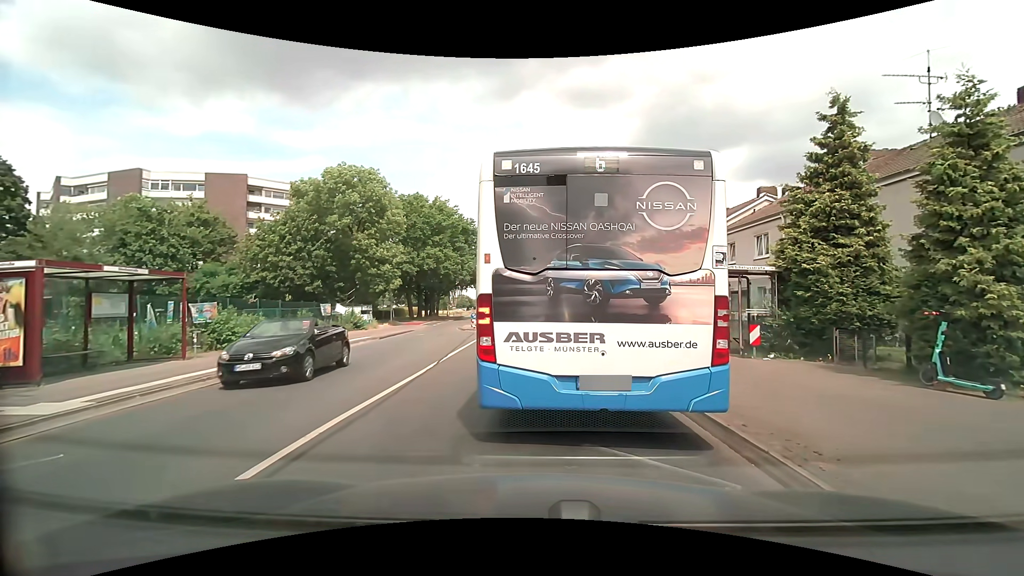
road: tertiary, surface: asphalt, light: Day
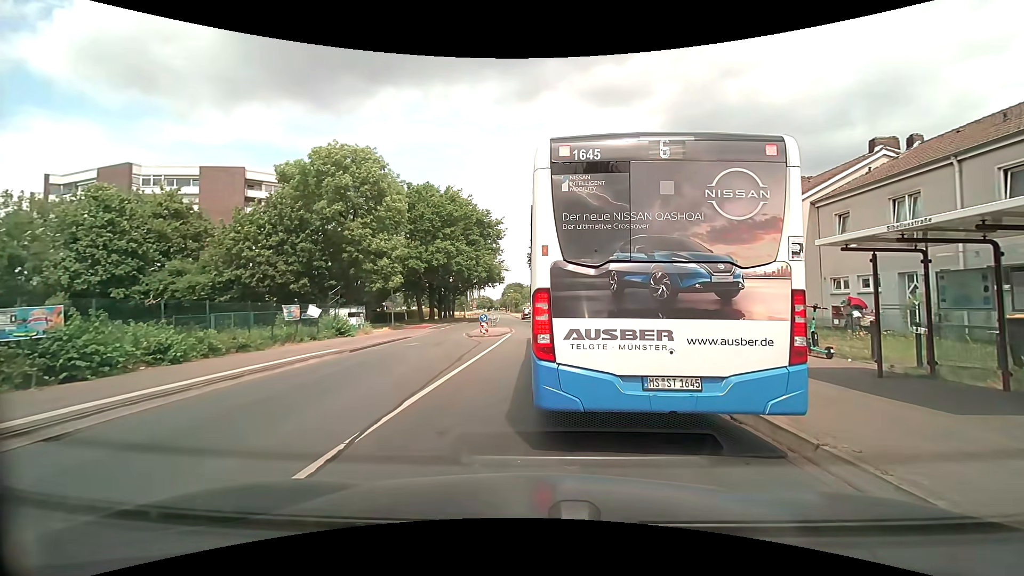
(-0.2, +8.0) m; -1°
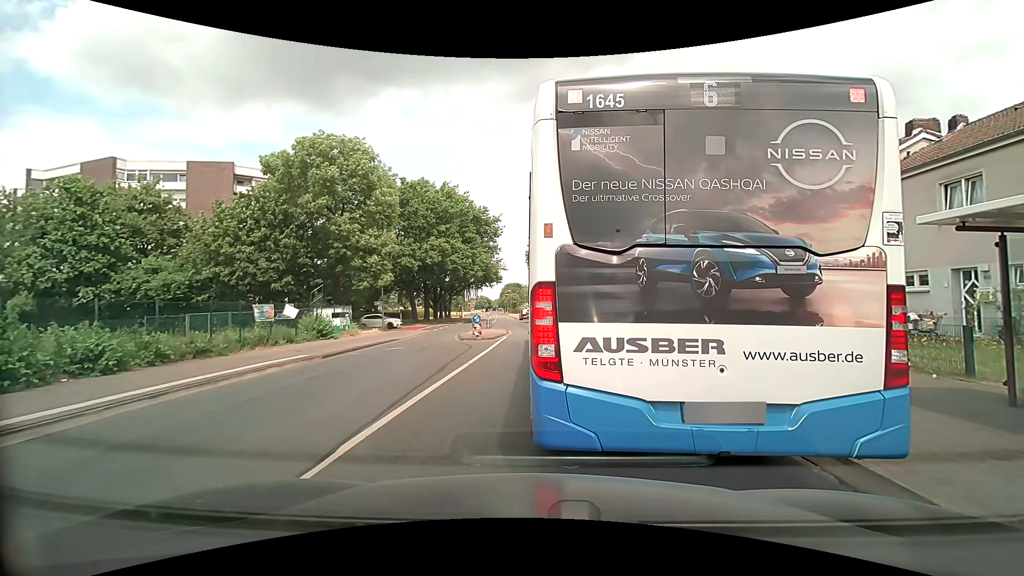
(0.0, +2.2) m; 0°
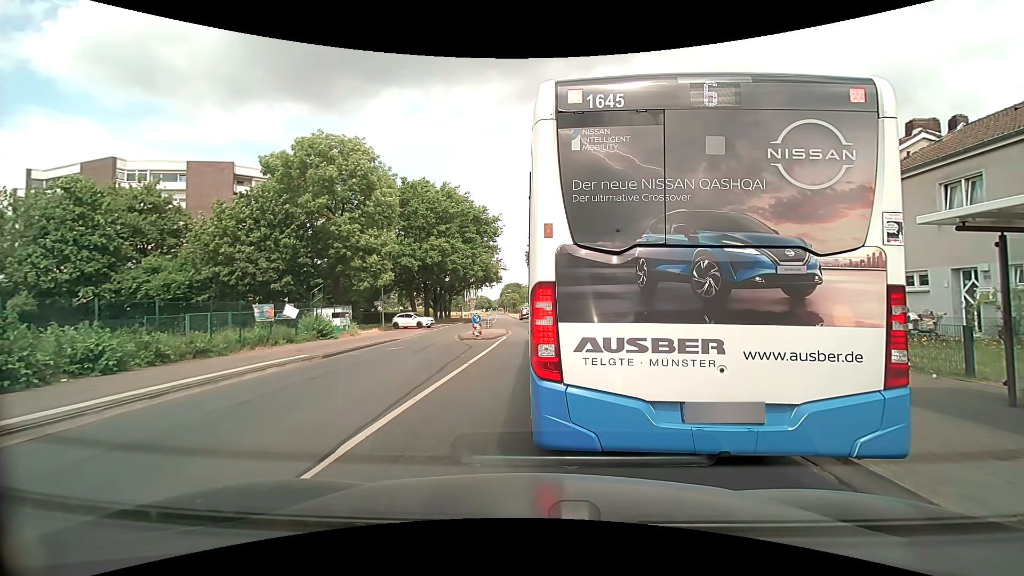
(0.0, 0.0) m; 0°
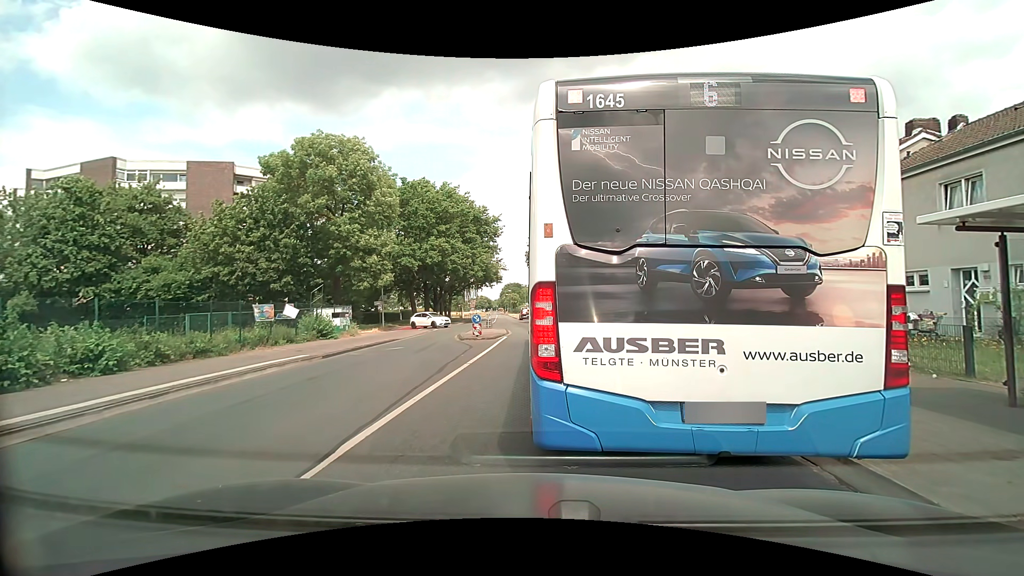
(0.0, 0.0) m; 0°
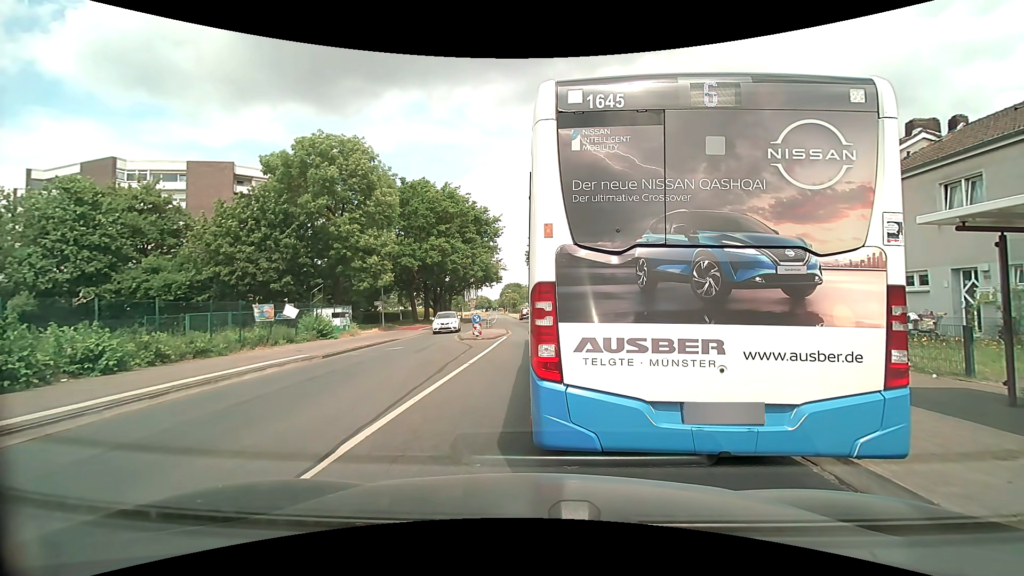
(0.0, 0.0) m; 0°
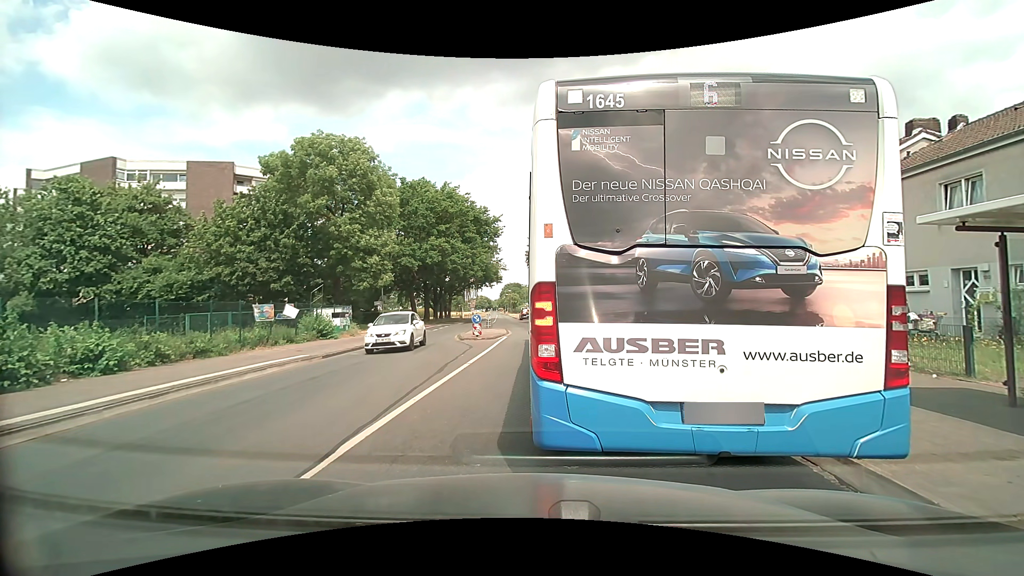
(0.0, 0.0) m; 0°
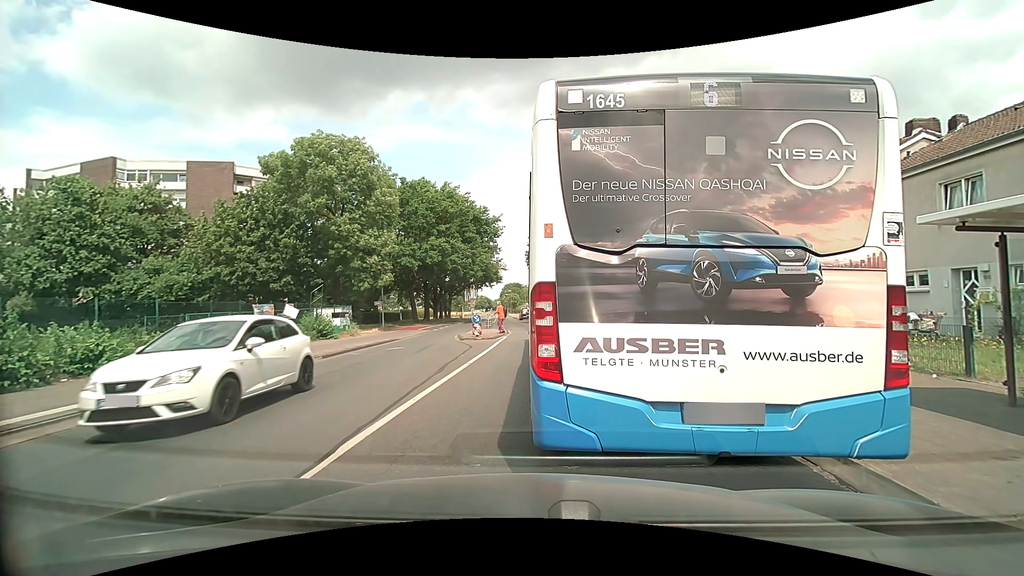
(0.0, 0.0) m; 0°
(0, +10) (0, +20) (0, +30) (-1, +40) (-2, +50) (-3, +60) (-4, +70) (-5, +80) (-6, +90) (-7, +100) m
